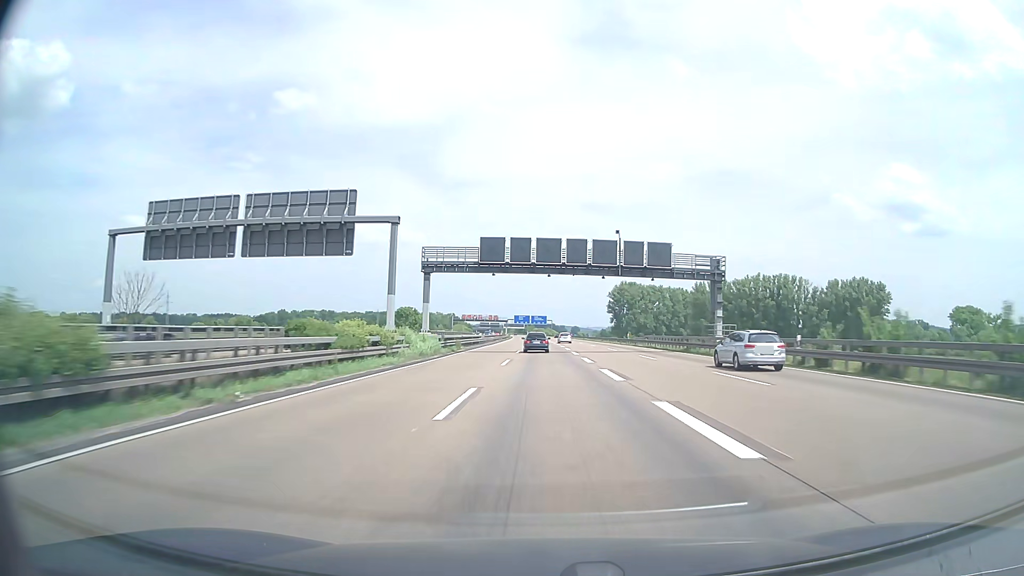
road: motorway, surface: asphalt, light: Day
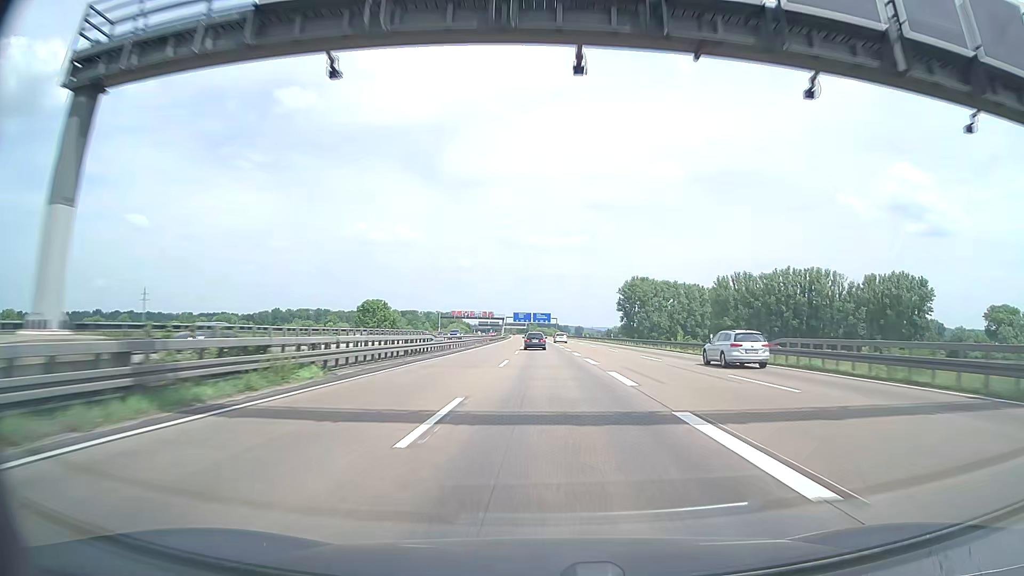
(0.0, +38.1) m; 0°
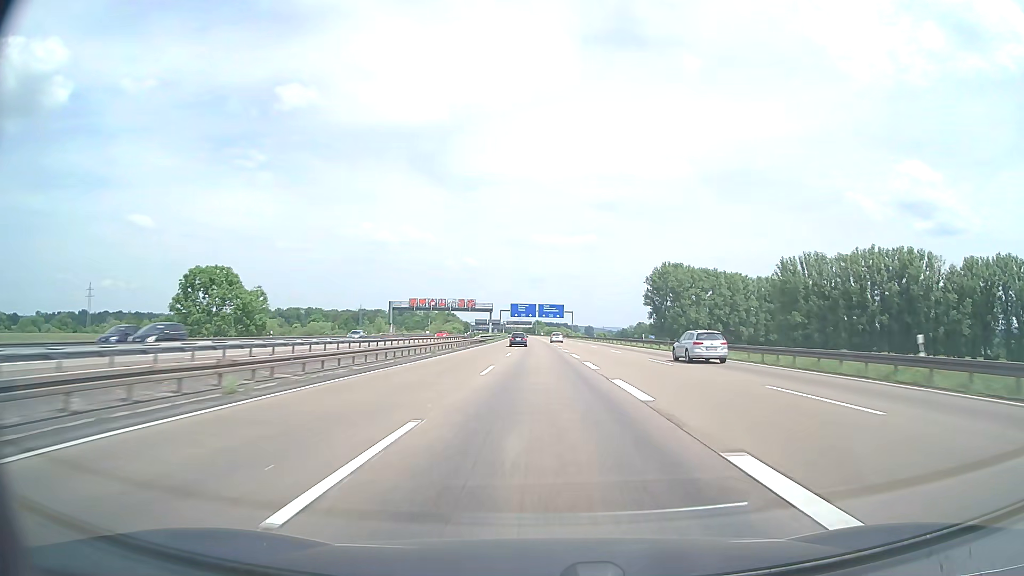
(-0.4, +76.2) m; -1°
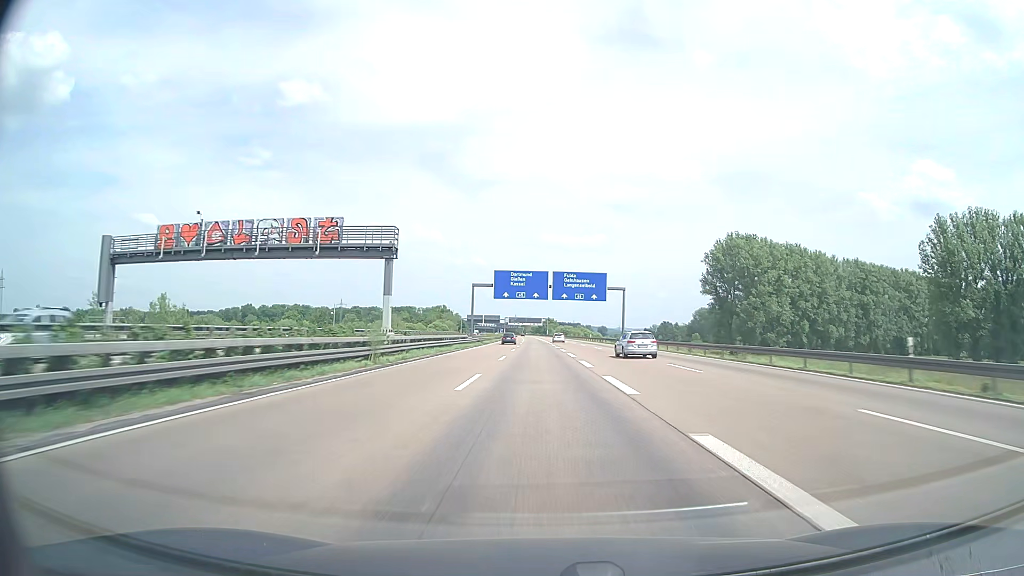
(-1.1, +95.4) m; -1°
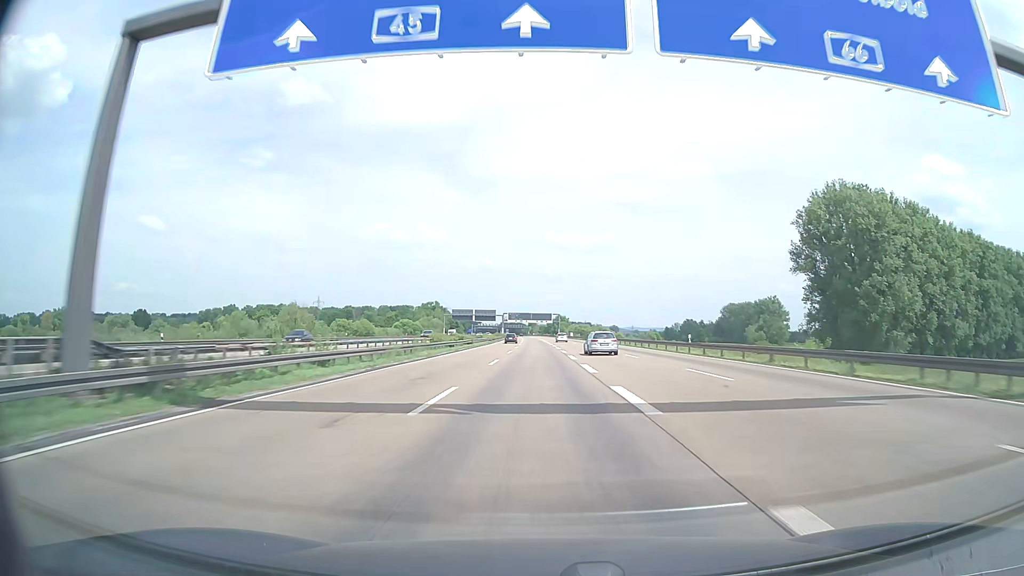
(-0.6, +76.2) m; -1°
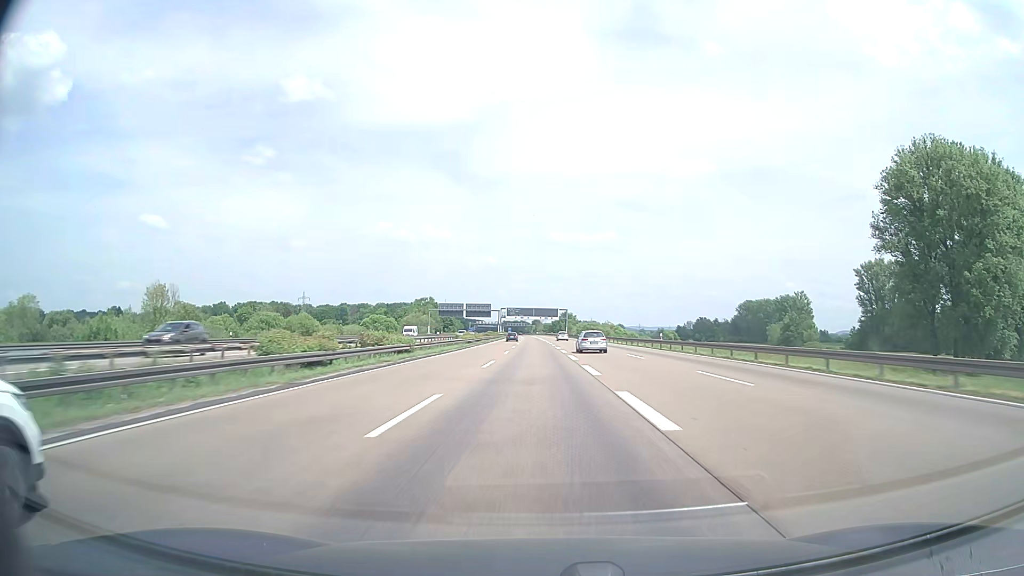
(-0.1, +38.1) m; 0°
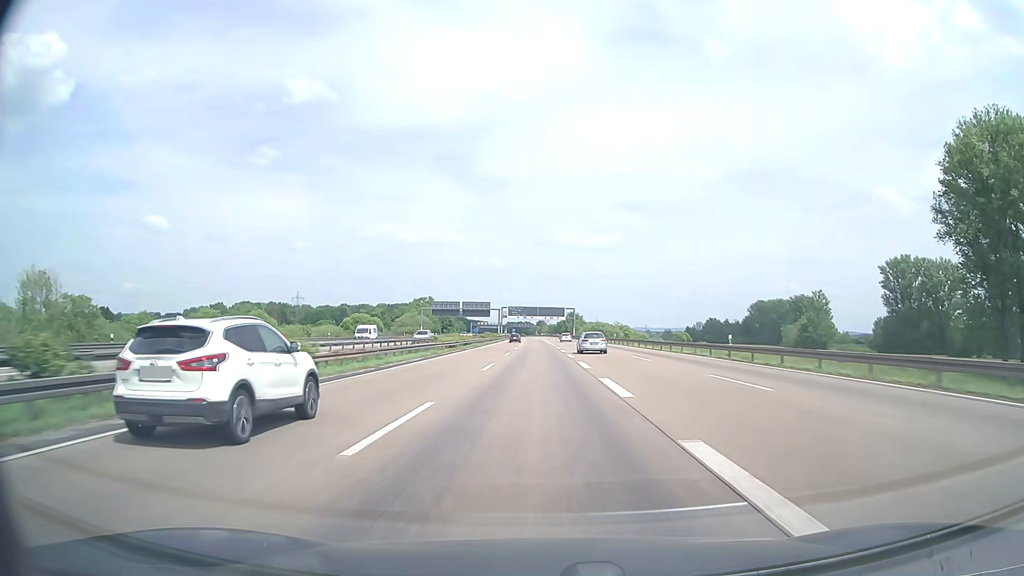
(-0.1, +19.1) m; 0°
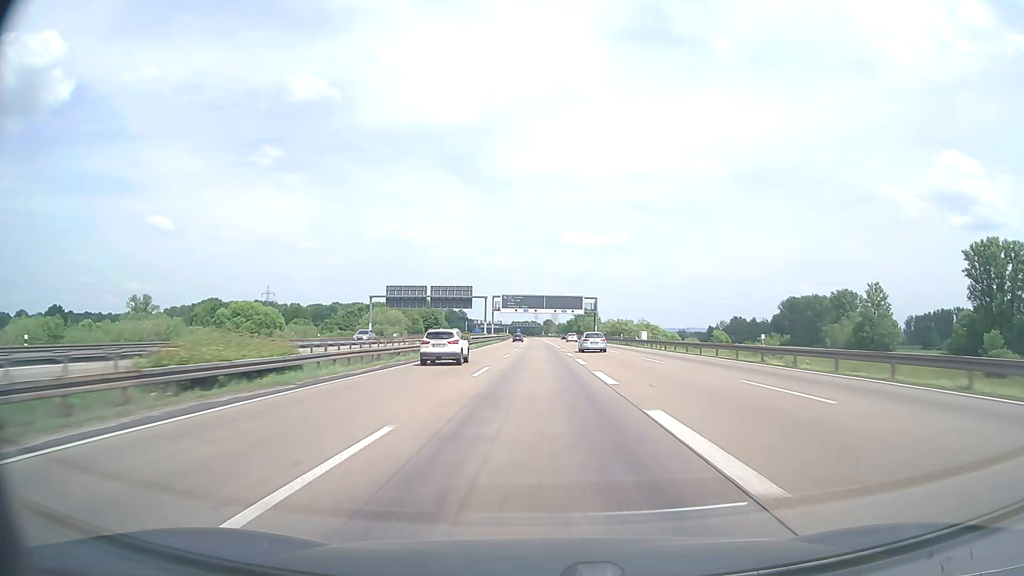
(-0.3, +57.2) m; -1°
(0, +10) (0, +20) (0, +30) (0, +40) (0, +50) (0, +60) (0, +70) (0, +80) (0, +90) (-1, +100) m
